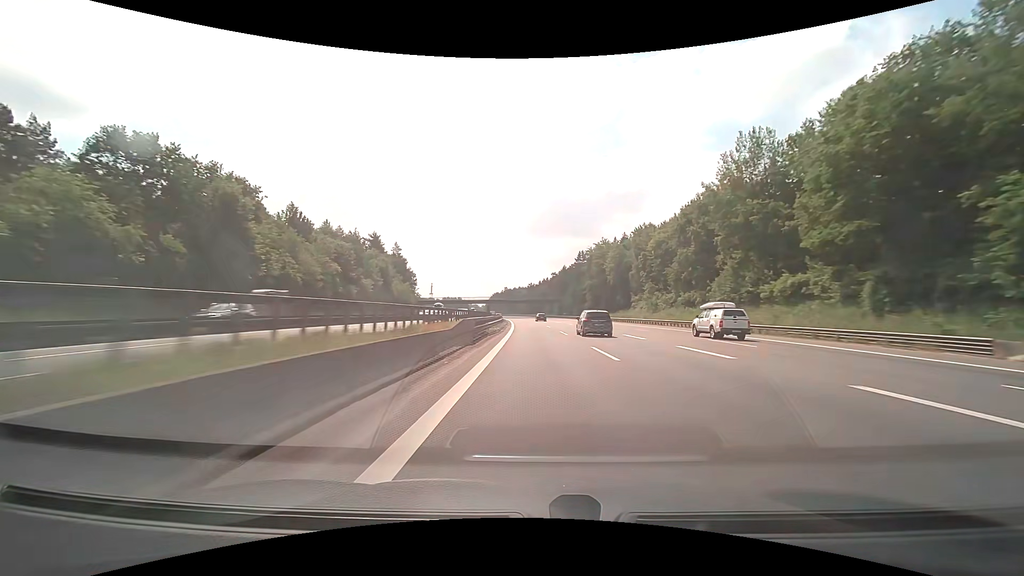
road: motorway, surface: asphalt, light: Day
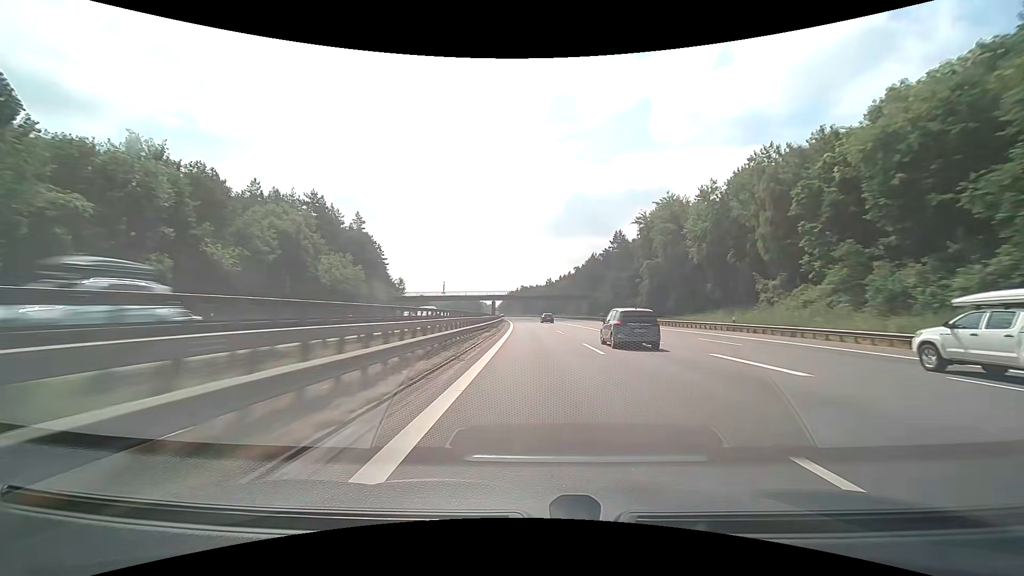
(-0.9, +52.2) m; -2°
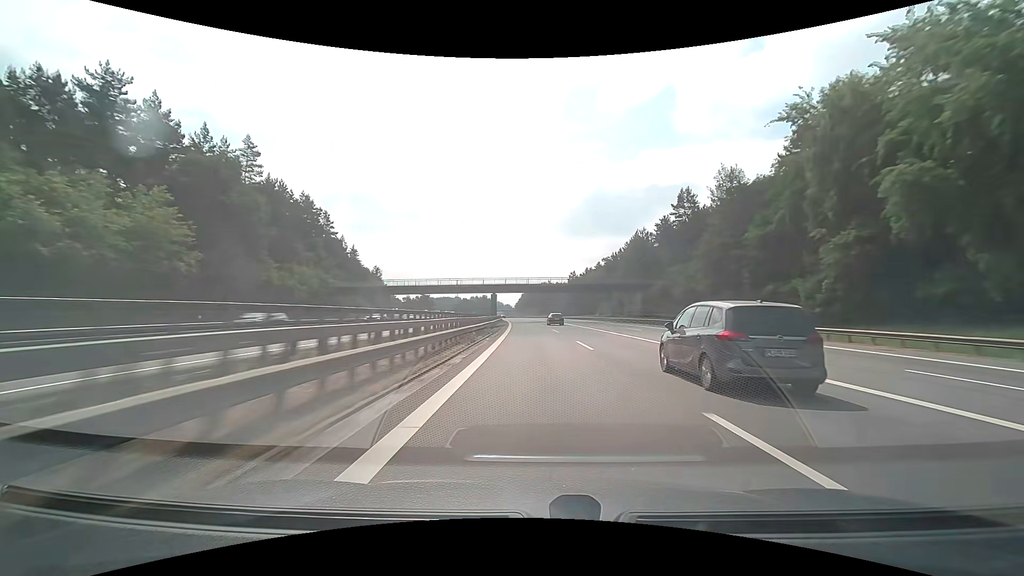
(-0.9, +52.2) m; -2°
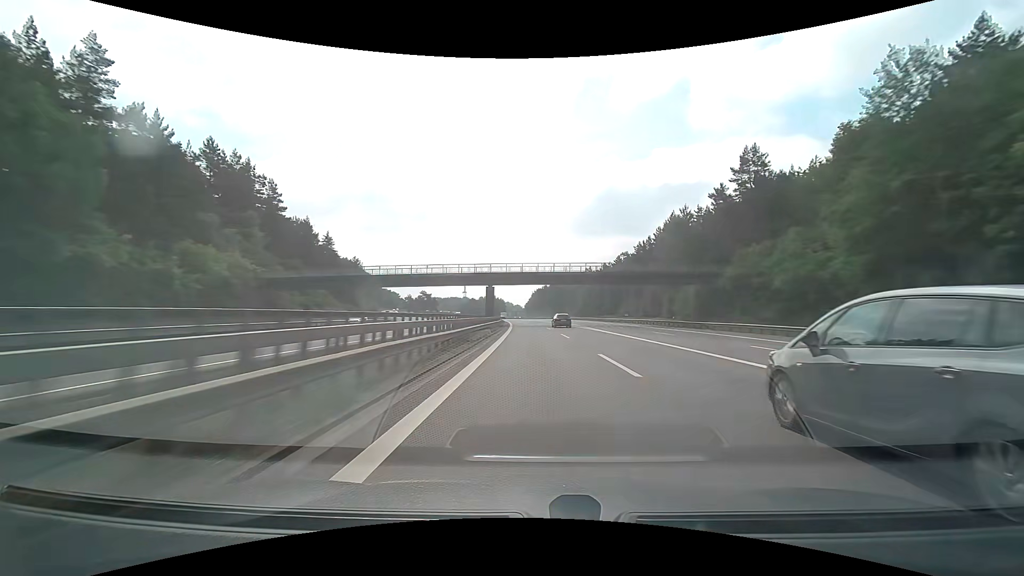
(-0.3, +26.1) m; -1°
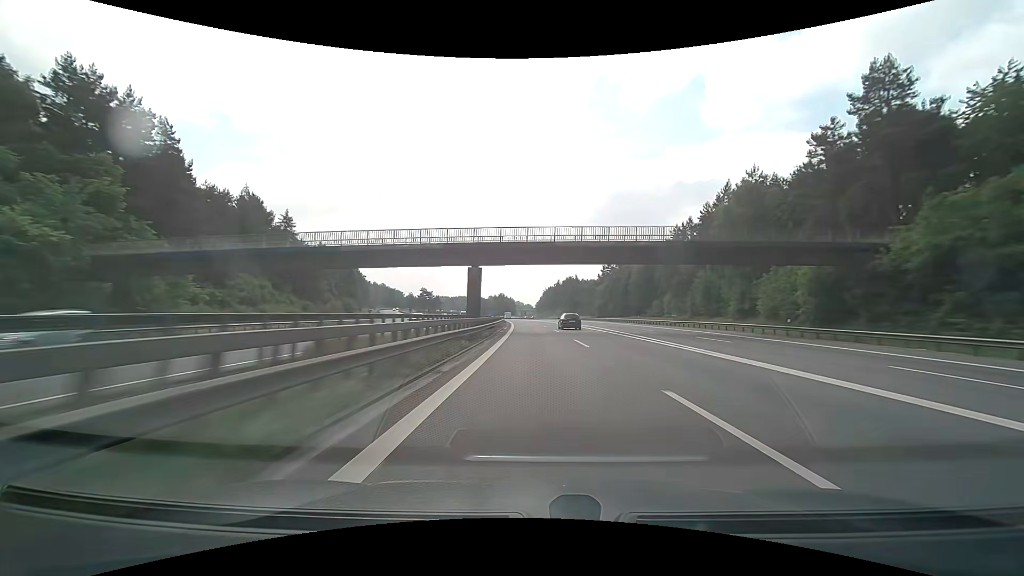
(-0.3, +26.1) m; -1°
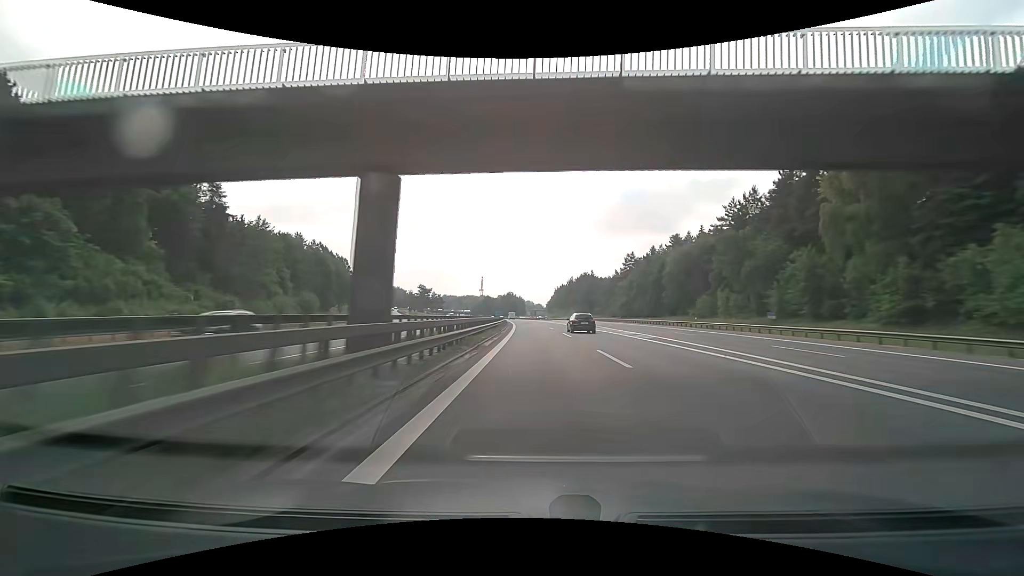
(-0.3, +26.1) m; -1°
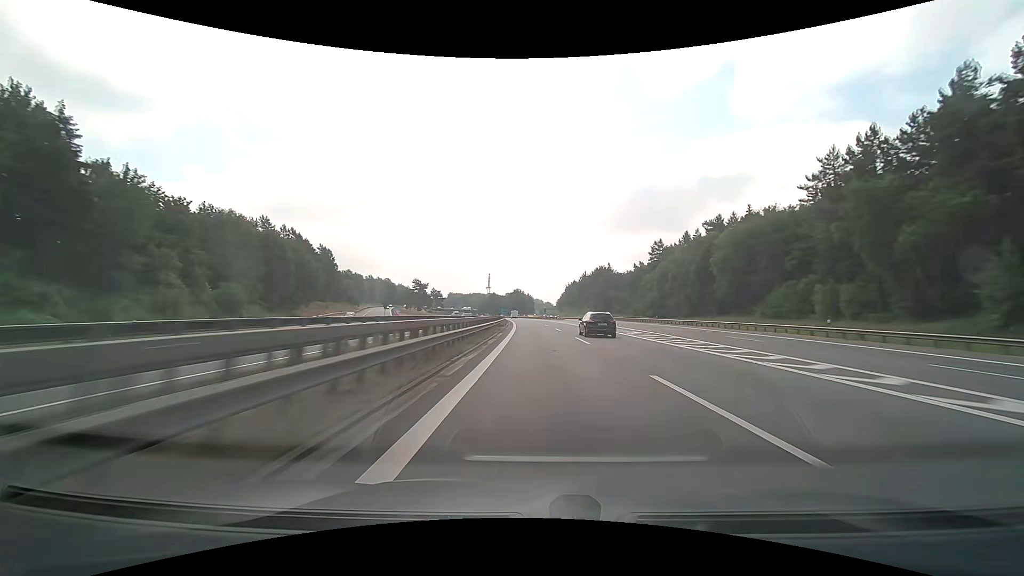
(-0.2, +26.0) m; -1°
